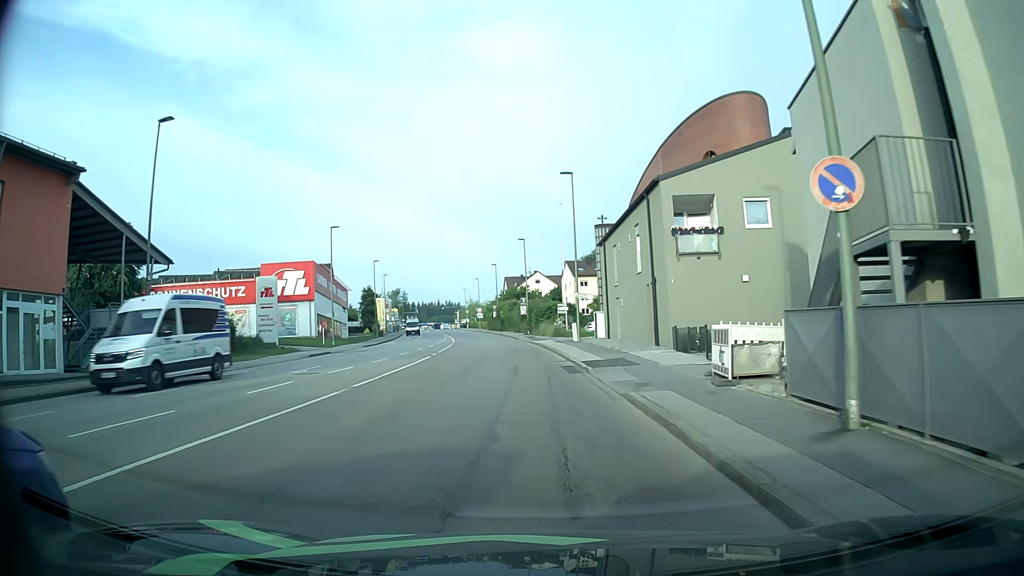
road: tertiary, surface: asphalt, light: Day
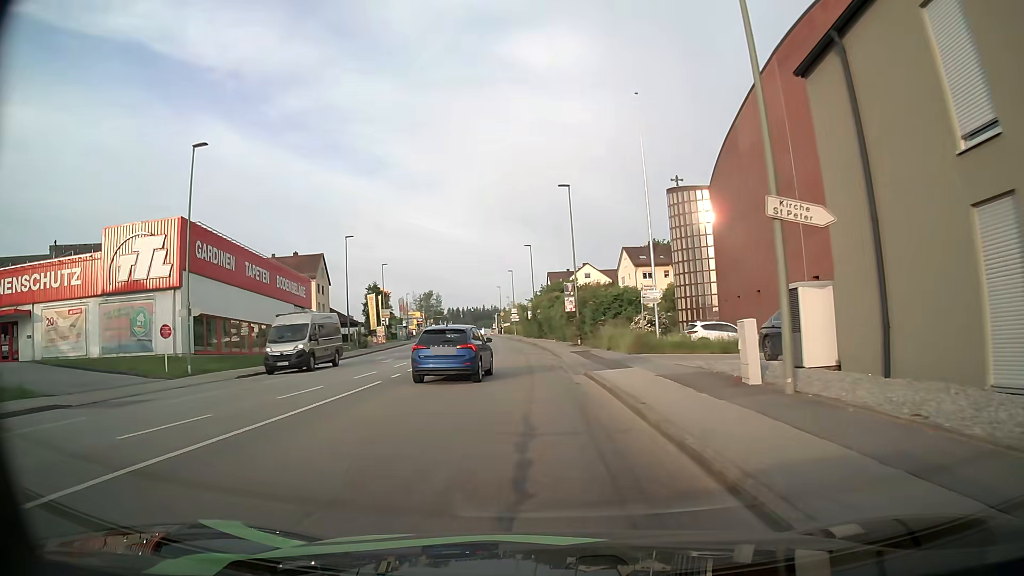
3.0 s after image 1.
(-0.9, +30.2) m; -4°
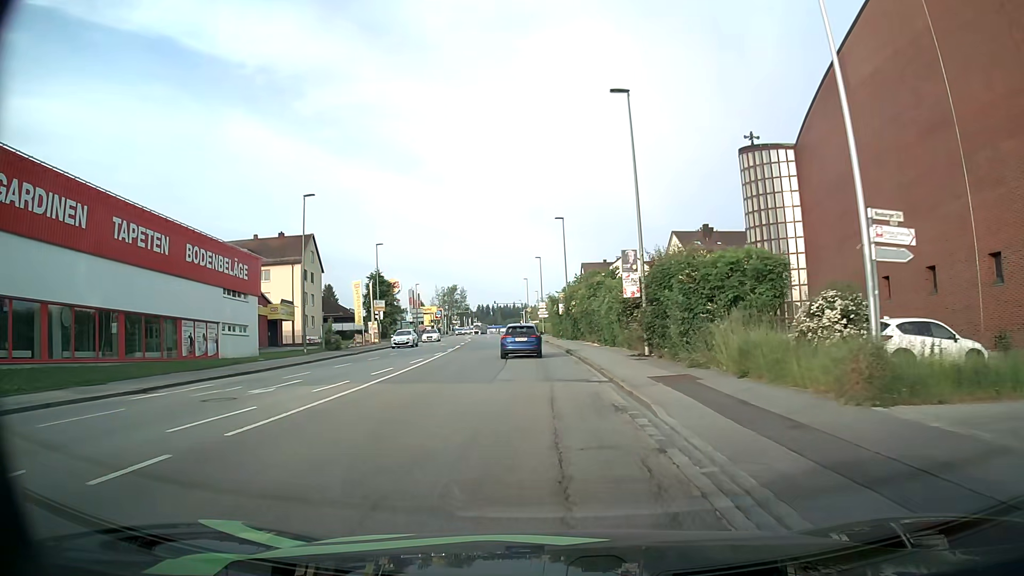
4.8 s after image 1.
(-0.5, +18.1) m; -2°
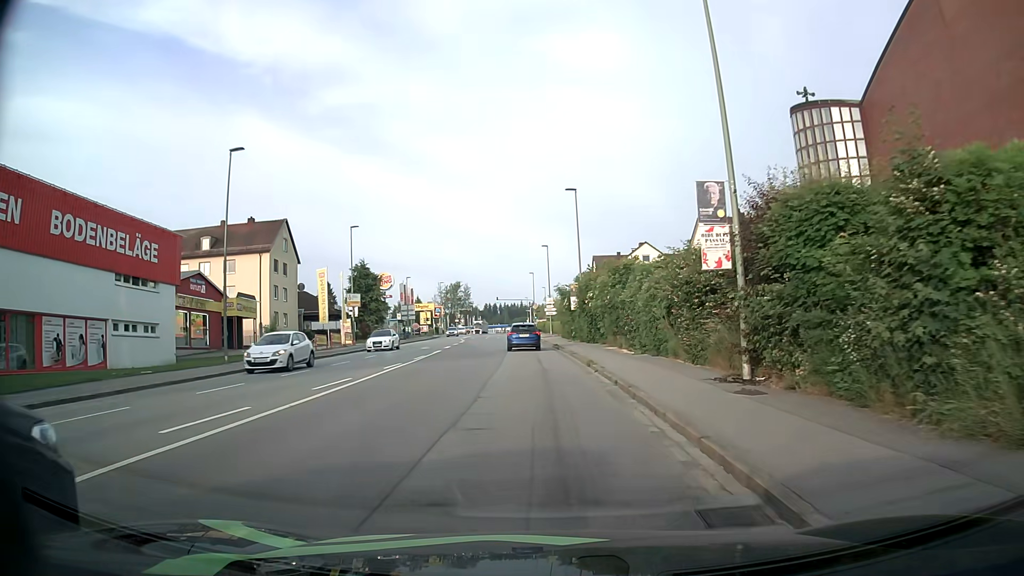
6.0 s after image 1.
(-0.1, +12.0) m; -1°
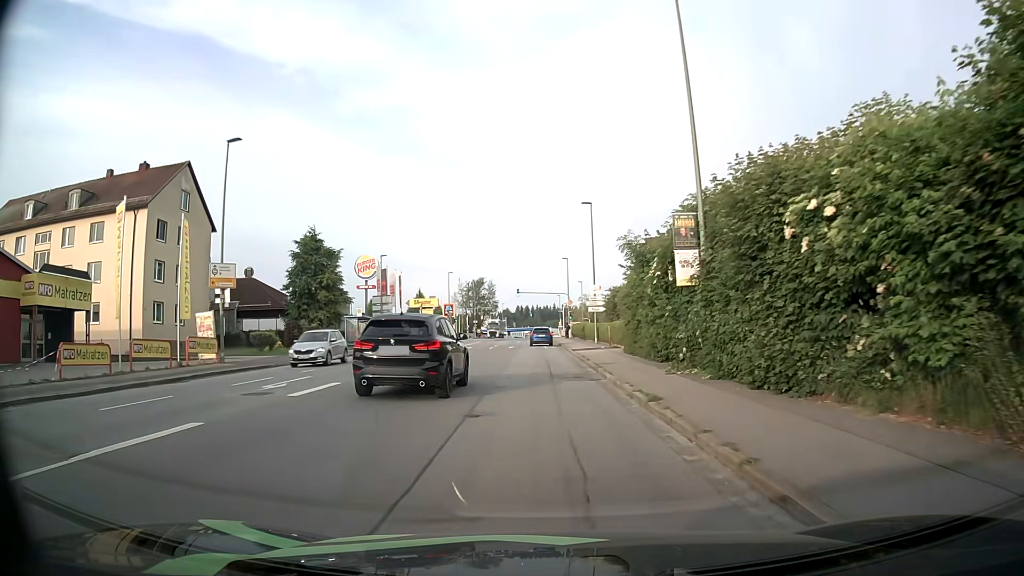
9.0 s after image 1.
(-0.7, +29.2) m; -3°
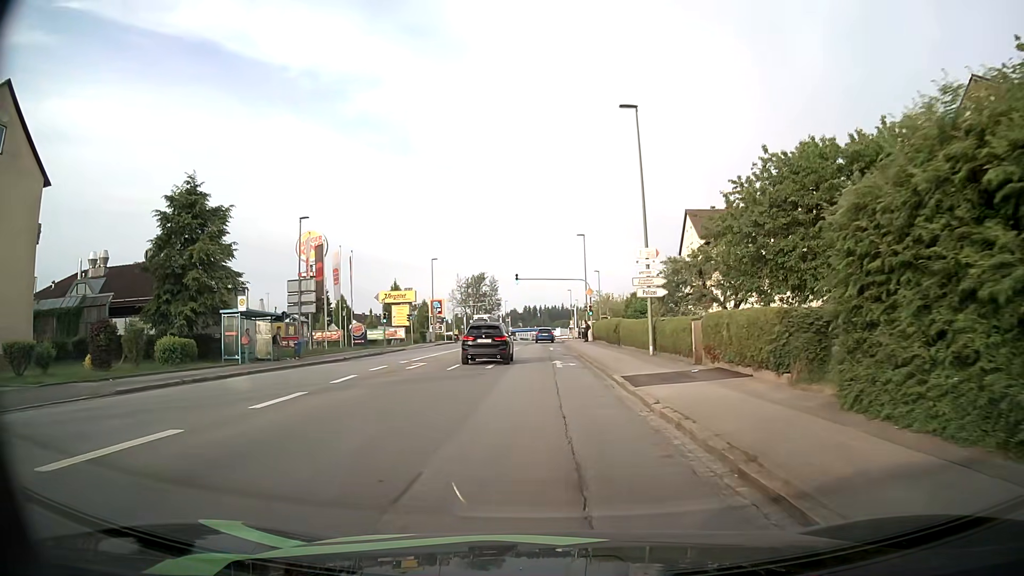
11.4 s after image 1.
(-0.2, +22.4) m; -1°
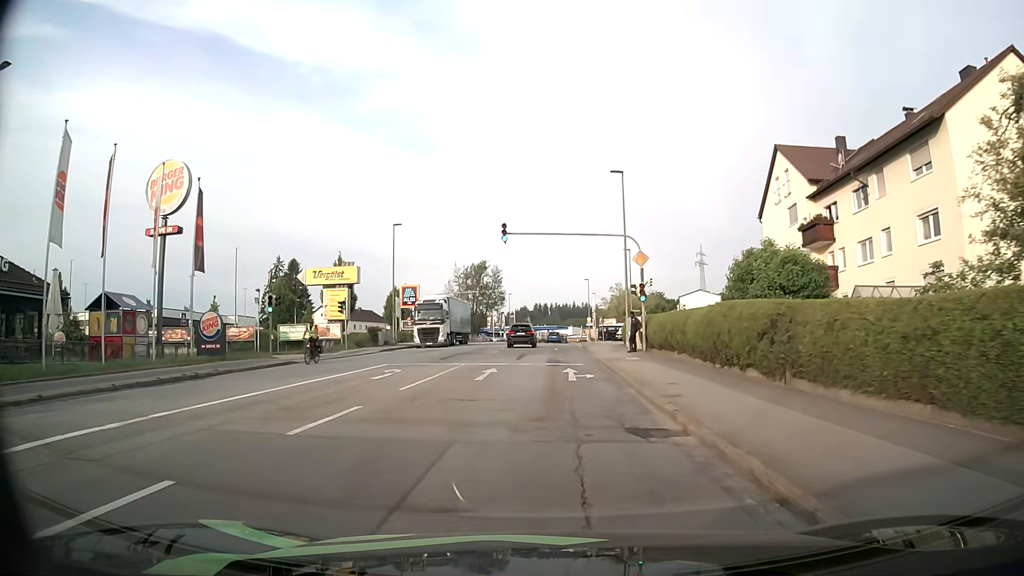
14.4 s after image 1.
(-0.1, +26.3) m; -1°
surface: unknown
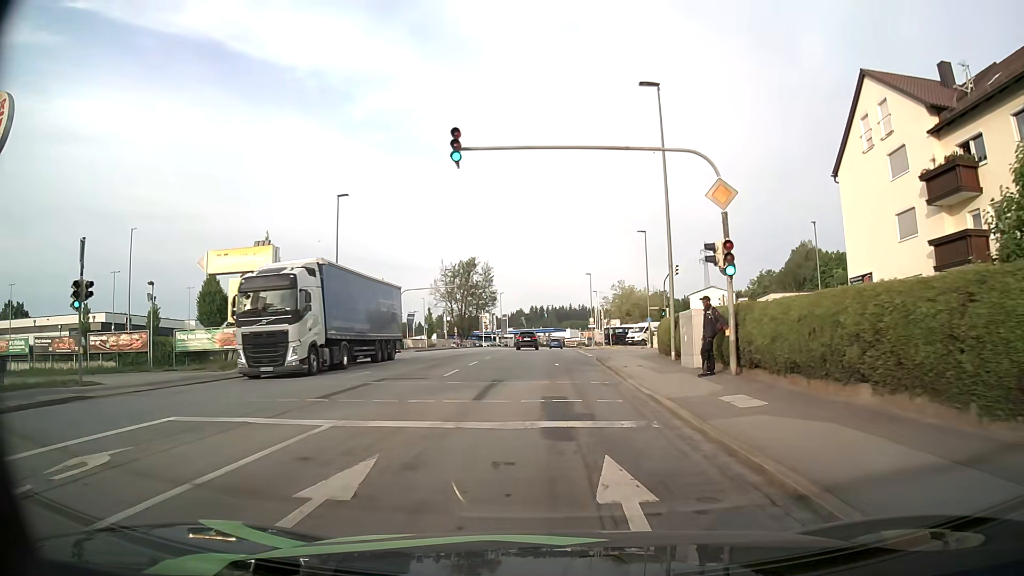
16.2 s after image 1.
(0.0, +14.9) m; 0°
